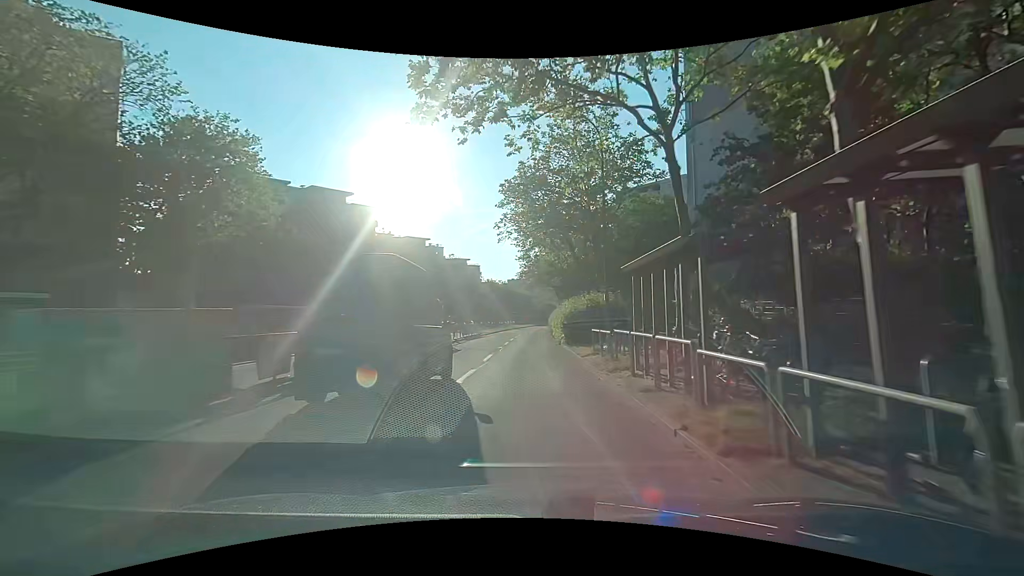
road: tertiary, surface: asphalt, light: Day
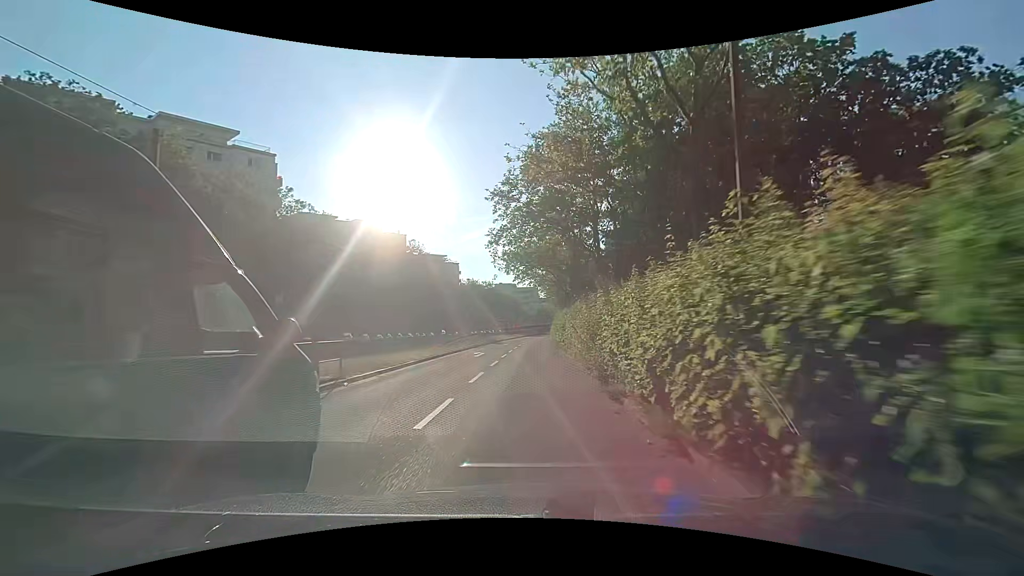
(+0.4, +34.5) m; +2°
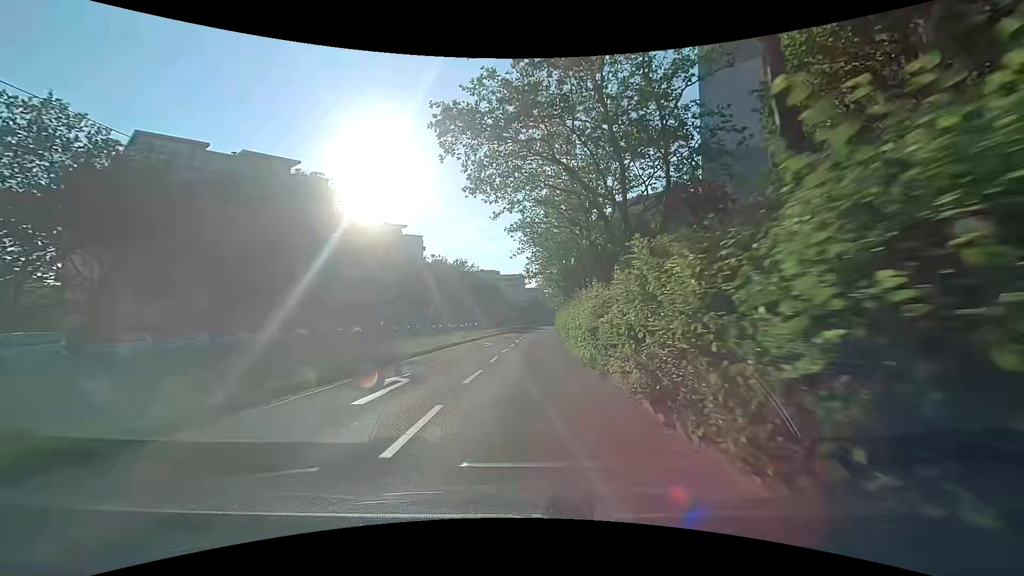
(0.0, +37.9) m; +1°
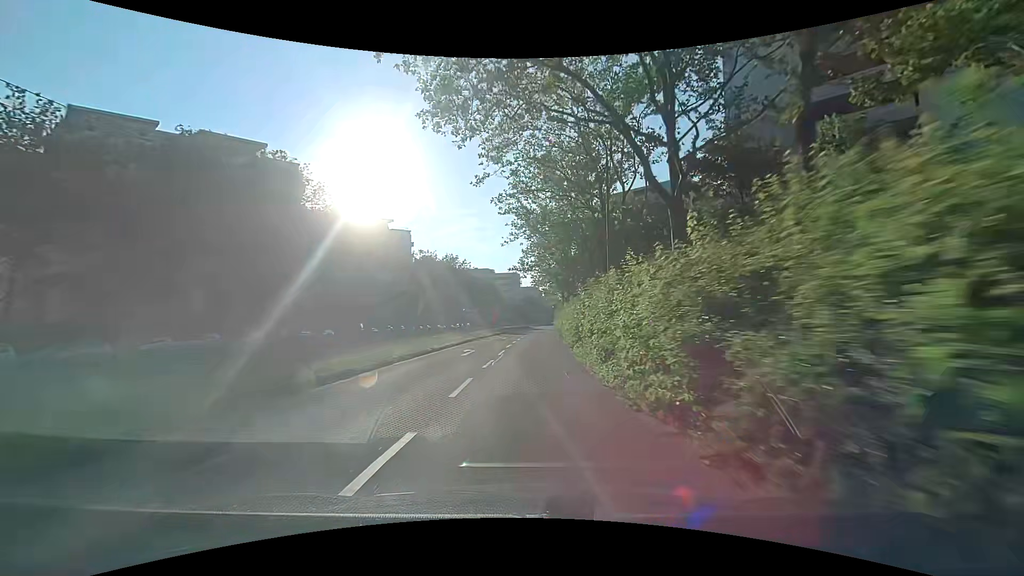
(+0.1, +7.9) m; +1°
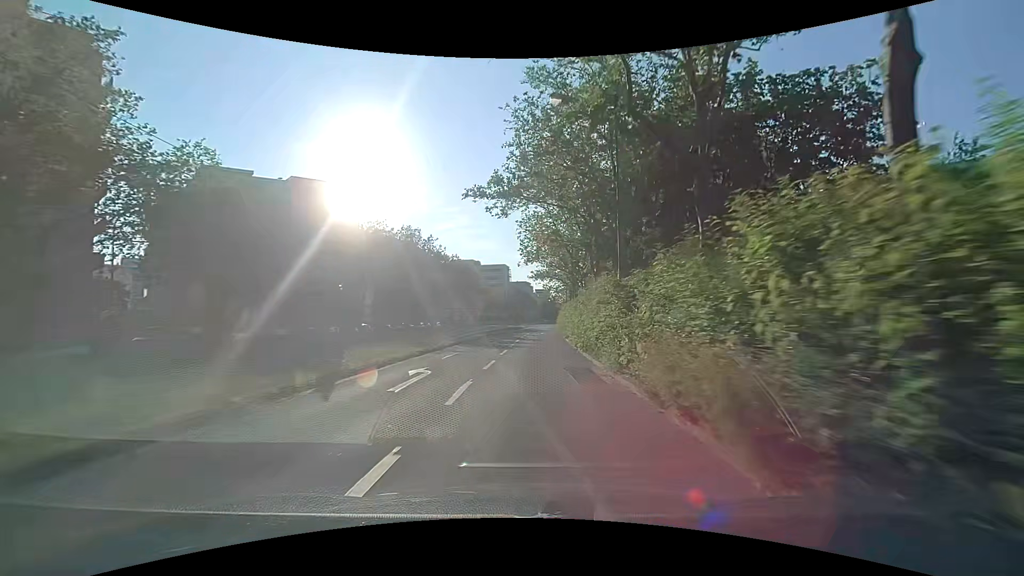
(+0.3, +30.9) m; +1°
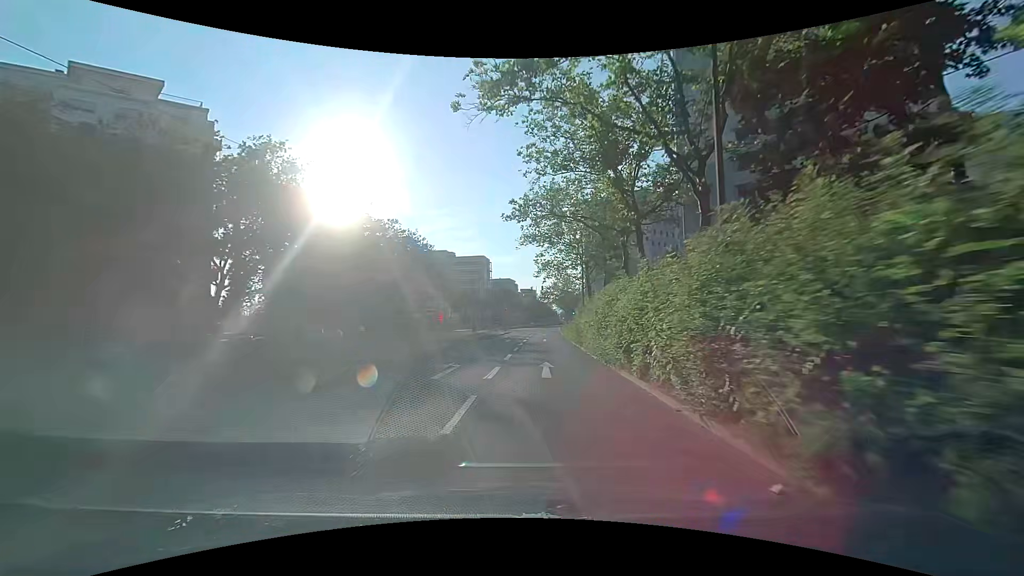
(+0.6, +37.8) m; +2°
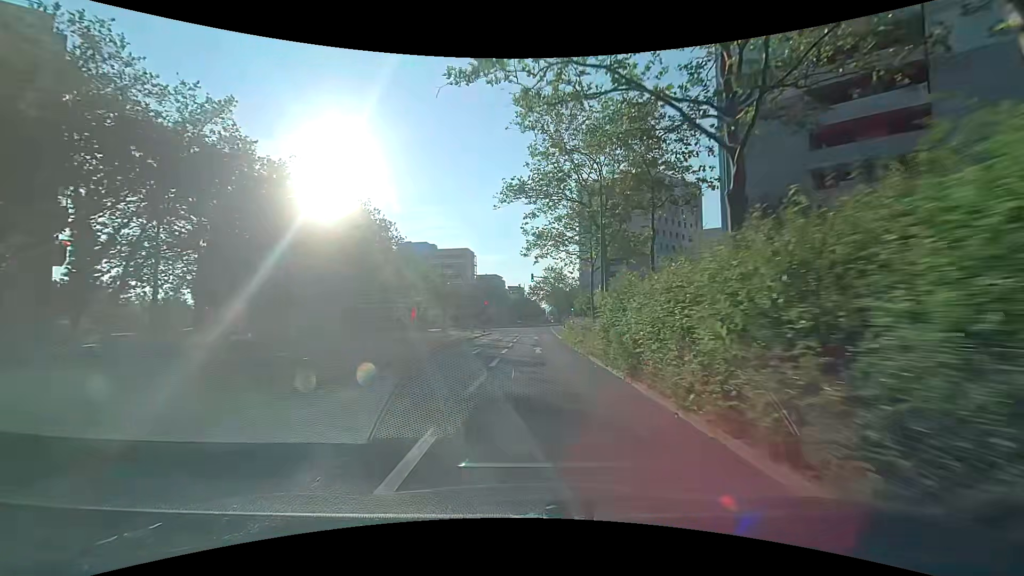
(+0.2, +15.1) m; +1°
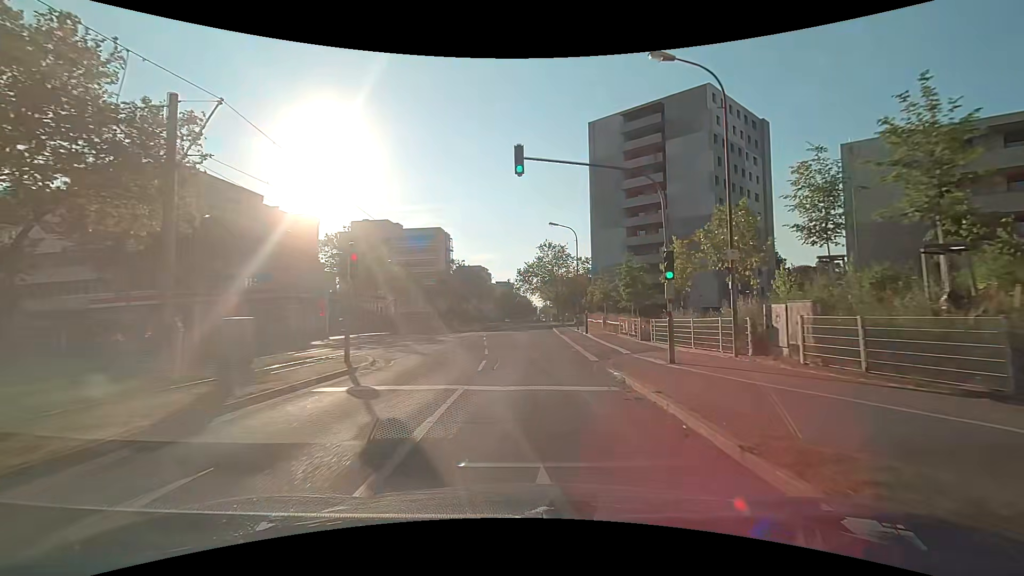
(+0.7, +37.8) m; +2°
(0, +10) (0, +20) (0, +30) (0, +40) (+1, +50) (+1, +60) (+1, +70) (+1, +80) (+2, +90) (+2, +100) m
